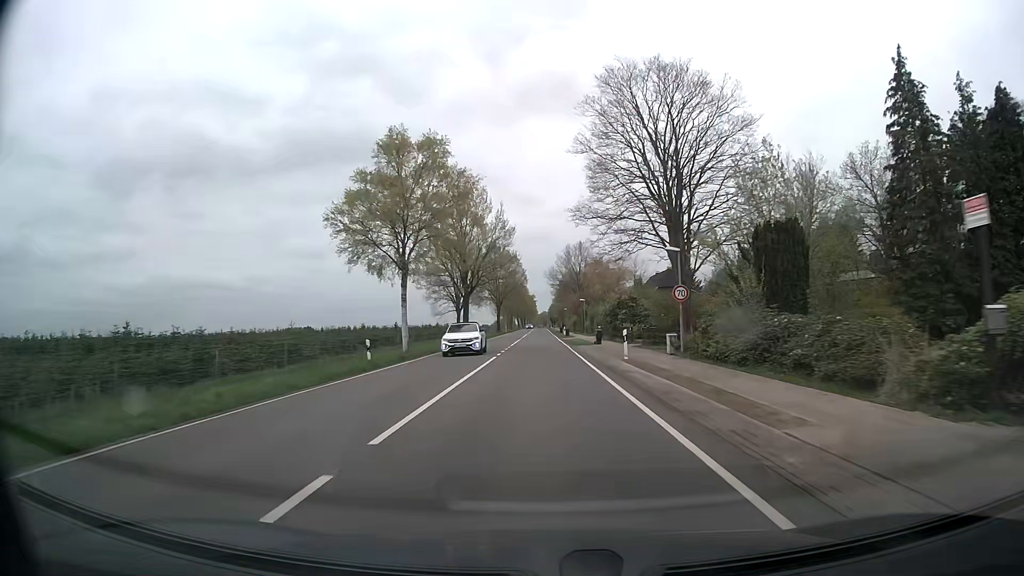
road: secondary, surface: asphalt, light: Day
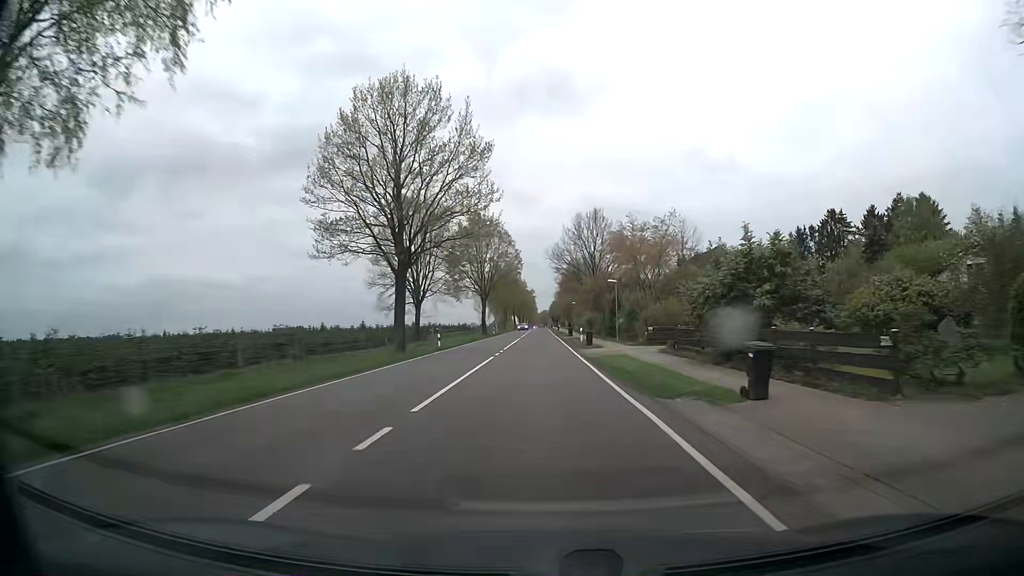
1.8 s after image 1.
(+0.5, +32.2) m; +1°
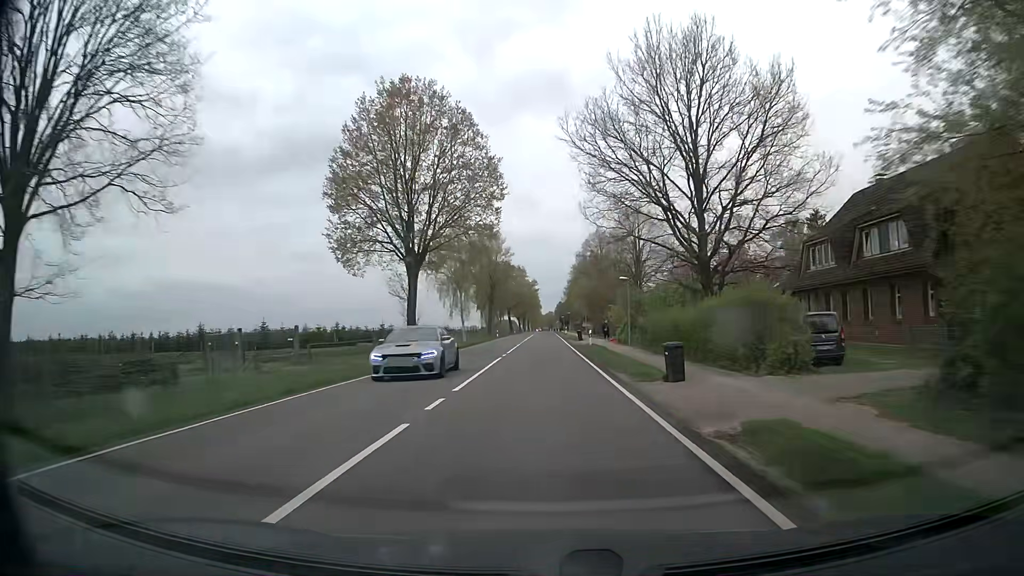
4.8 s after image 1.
(-0.2, +53.6) m; 0°
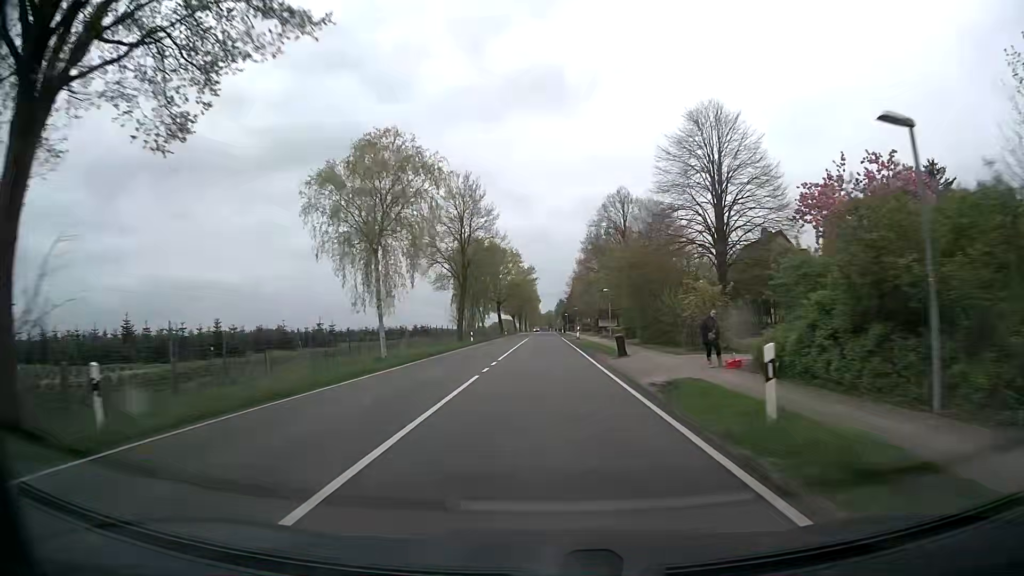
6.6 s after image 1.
(+0.1, +32.2) m; 0°
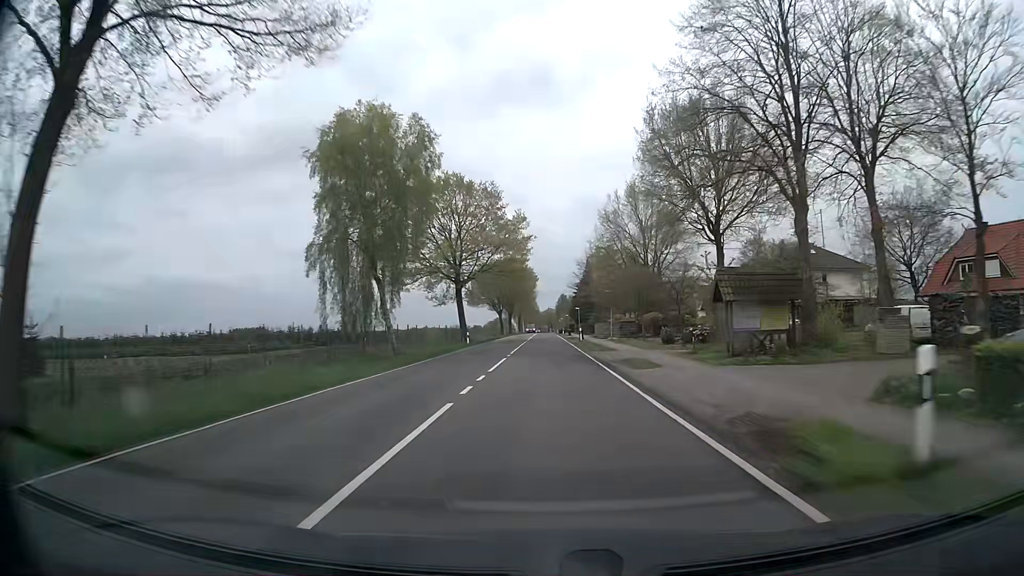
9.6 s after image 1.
(-0.1, +53.6) m; 0°
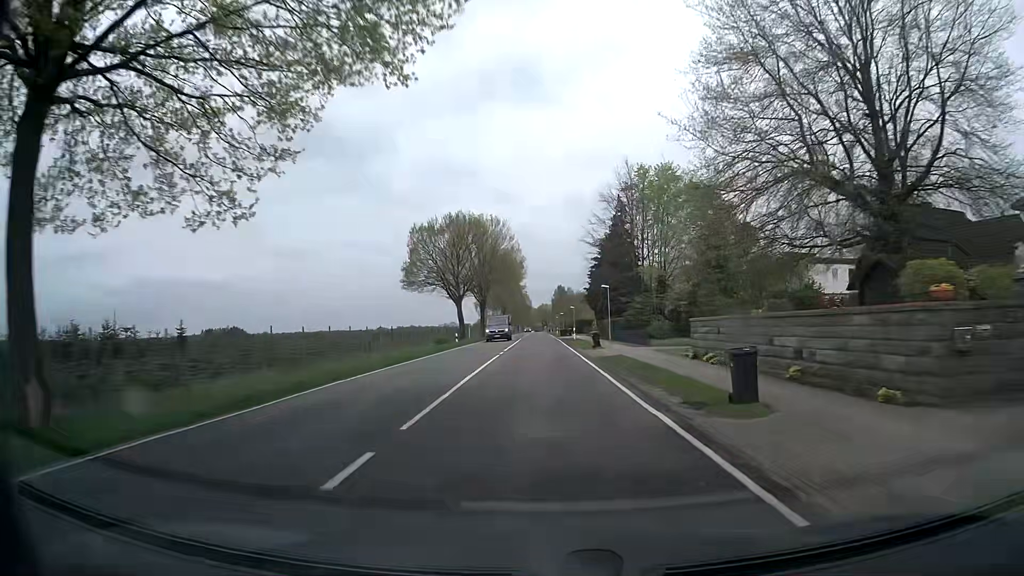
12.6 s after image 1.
(+0.3, +53.8) m; +1°
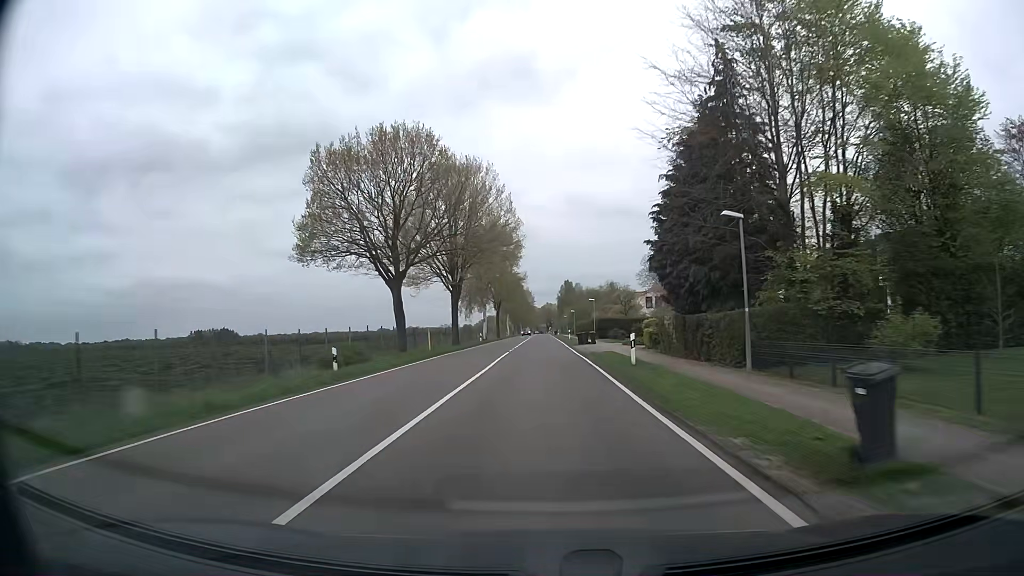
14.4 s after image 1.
(-0.2, +32.4) m; -1°
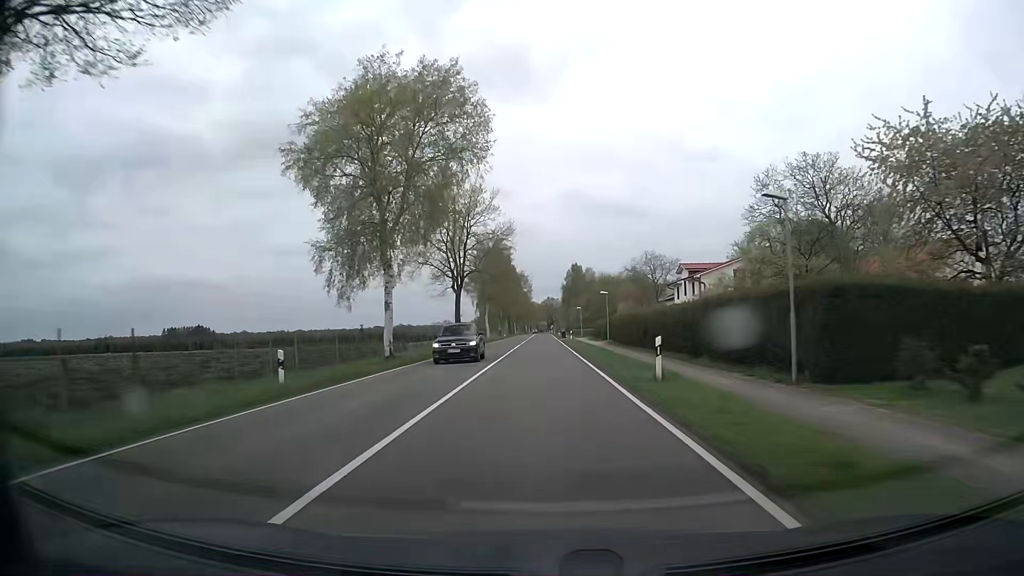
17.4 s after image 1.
(+0.2, +54.1) m; 0°
(0, +10) (0, +20) (0, +30) (0, +40) (0, +50) (0, +60) (0, +70) (0, +80) (0, +90) (0, +100) m
